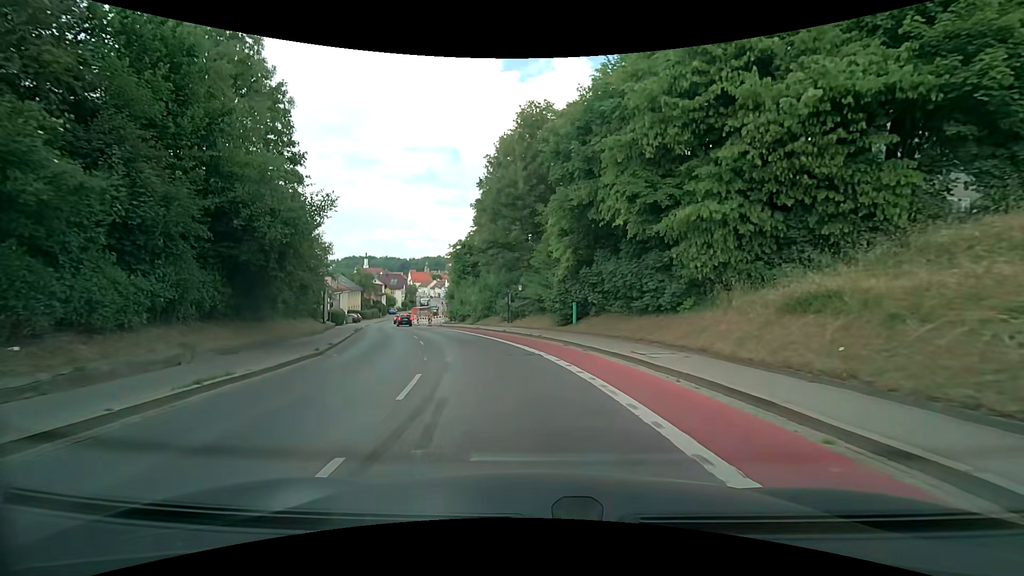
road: secondary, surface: asphalt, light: Day
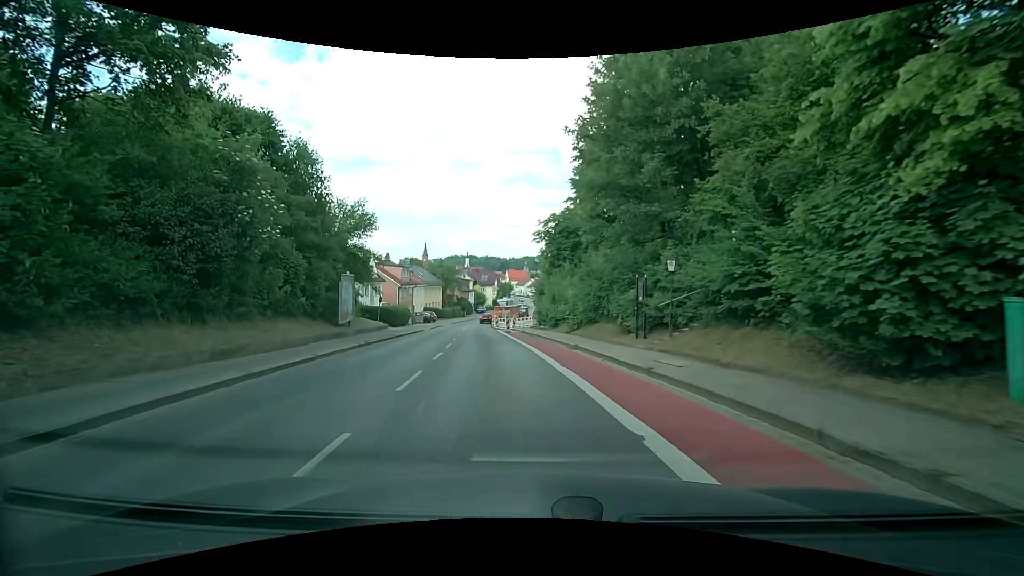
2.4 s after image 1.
(-1.5, +17.3) m; -11°
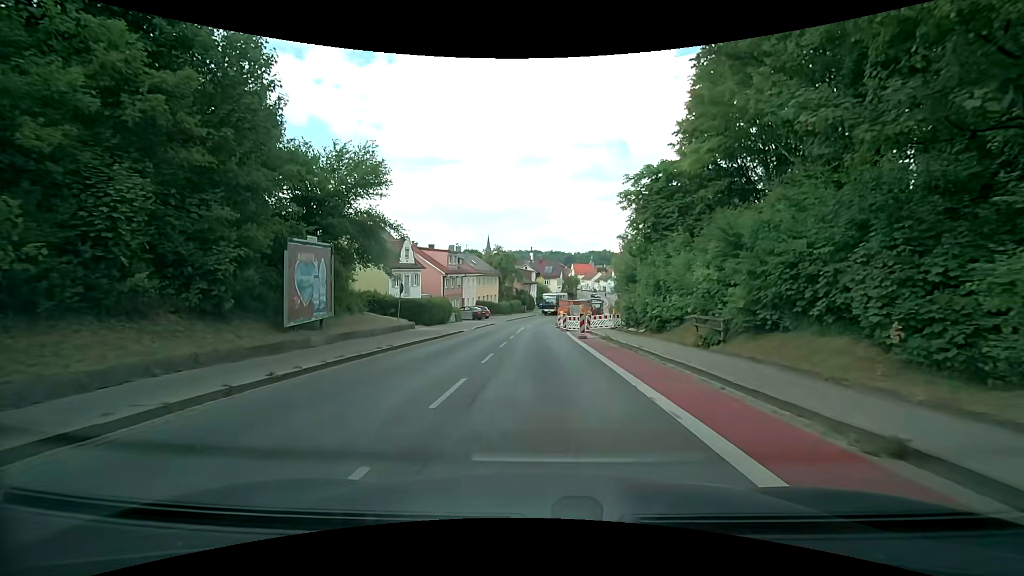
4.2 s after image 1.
(-1.0, +13.2) m; -8°
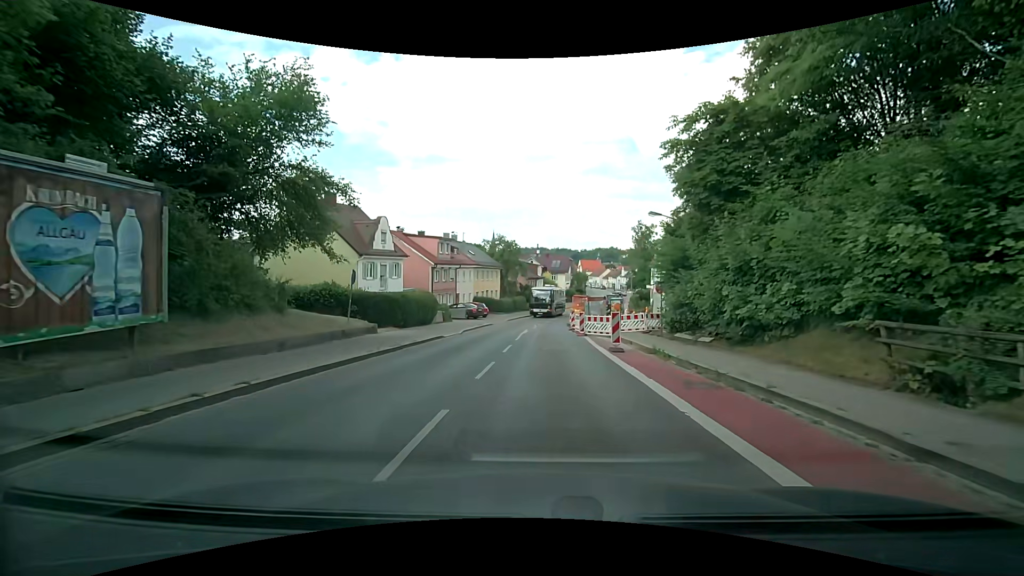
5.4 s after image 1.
(0.0, +9.1) m; 0°
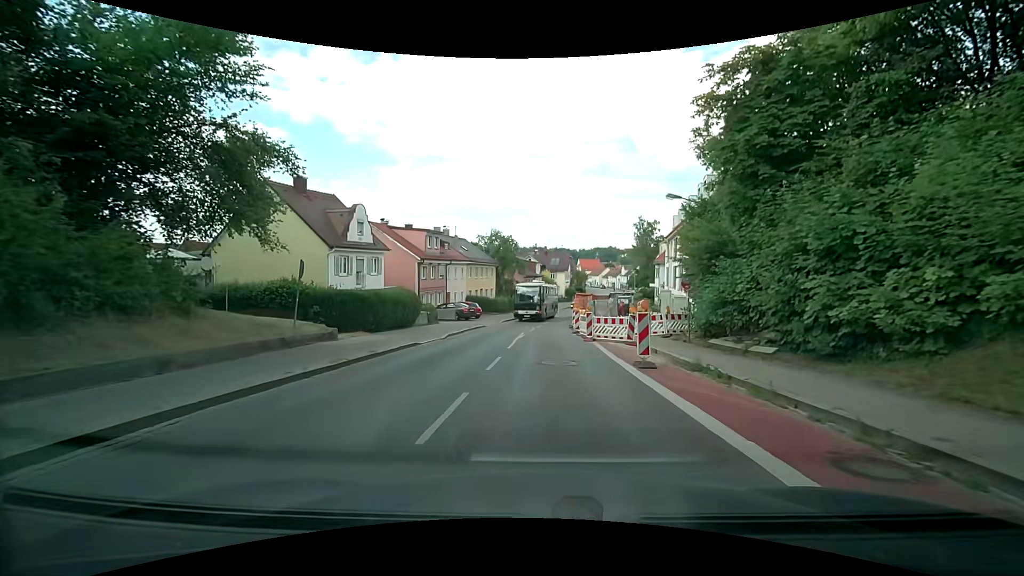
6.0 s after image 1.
(0.0, +4.7) m; 0°
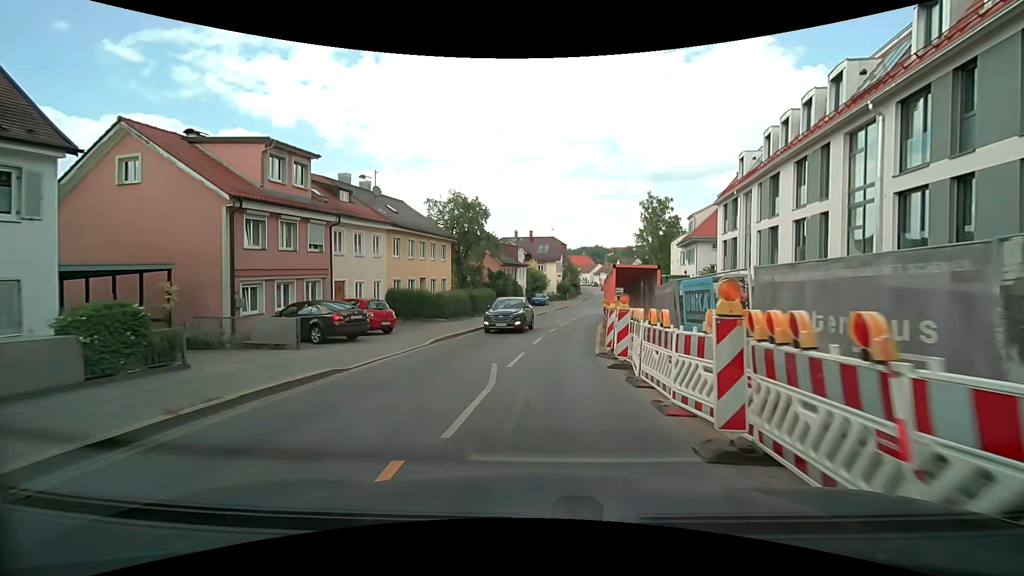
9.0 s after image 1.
(+0.4, +24.0) m; +1°
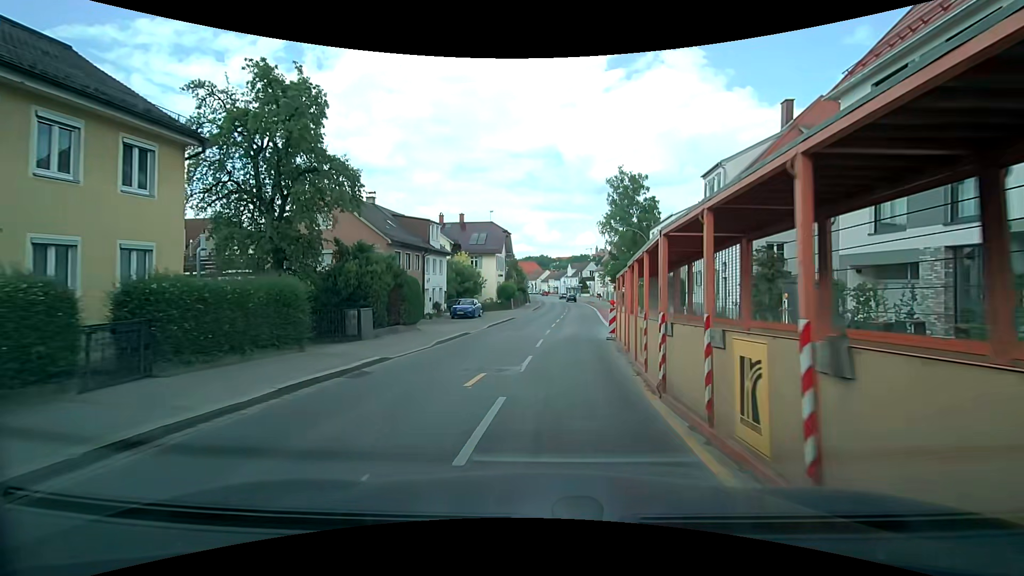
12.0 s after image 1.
(+1.6, +24.7) m; +7°
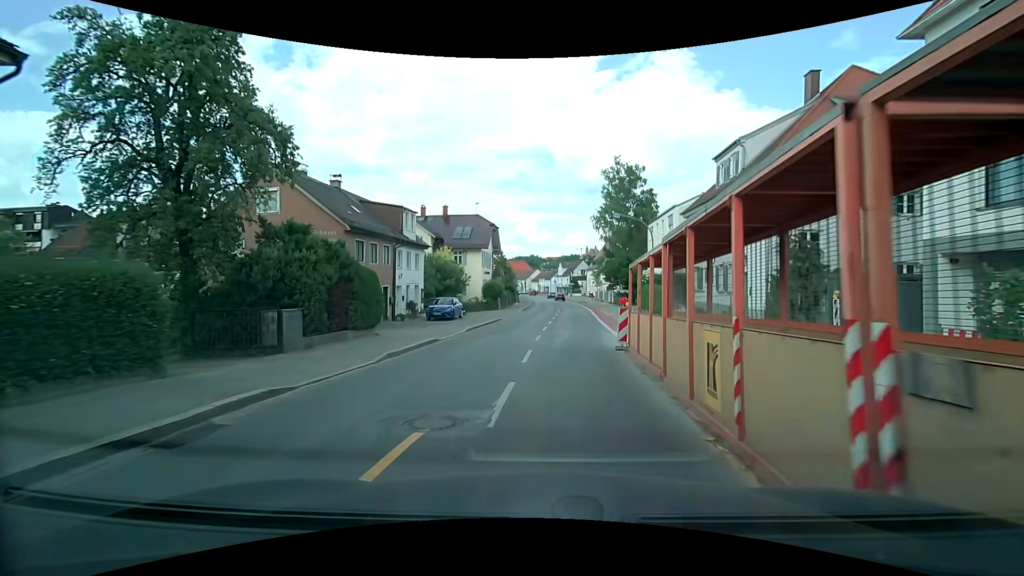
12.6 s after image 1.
(0.0, +4.8) m; 0°
